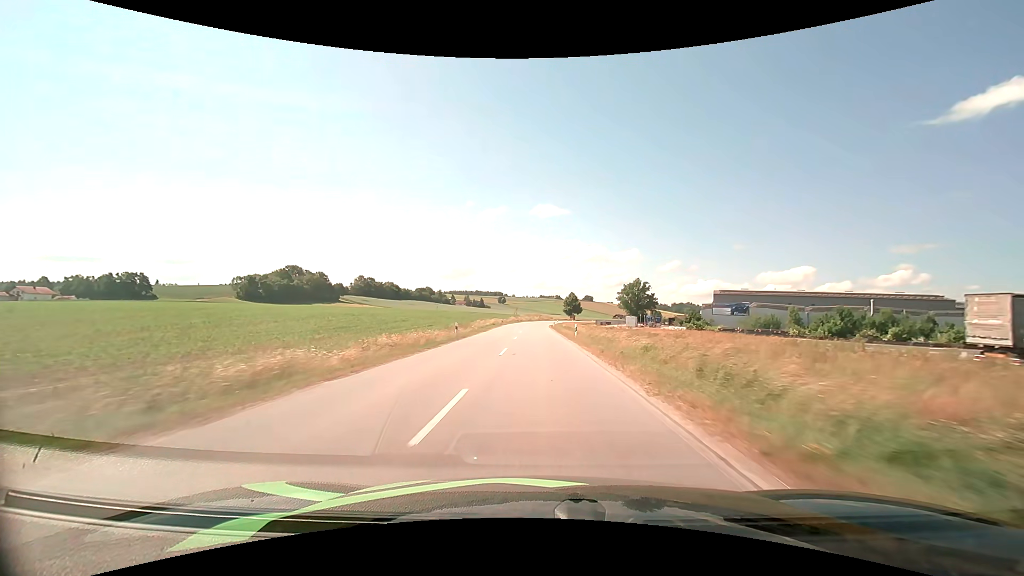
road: secondary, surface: asphalt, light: Day
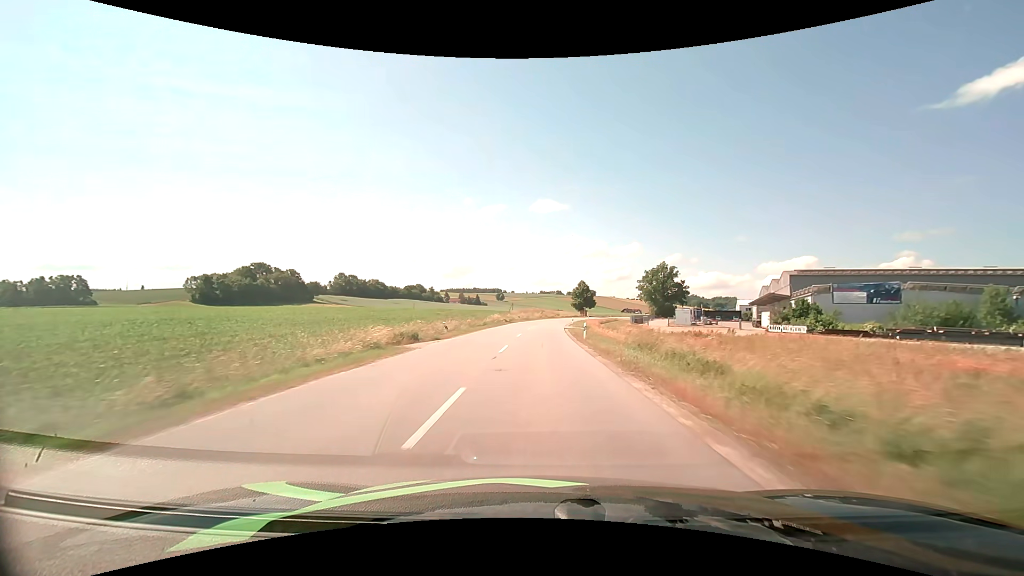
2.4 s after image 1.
(-0.1, +48.2) m; 0°
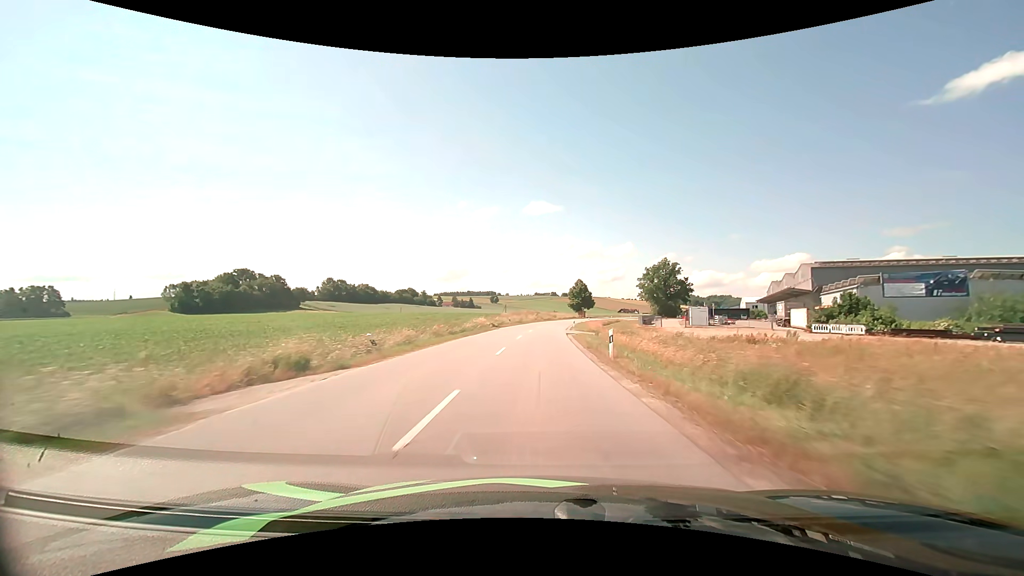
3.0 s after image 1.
(+0.1, +11.9) m; +1°
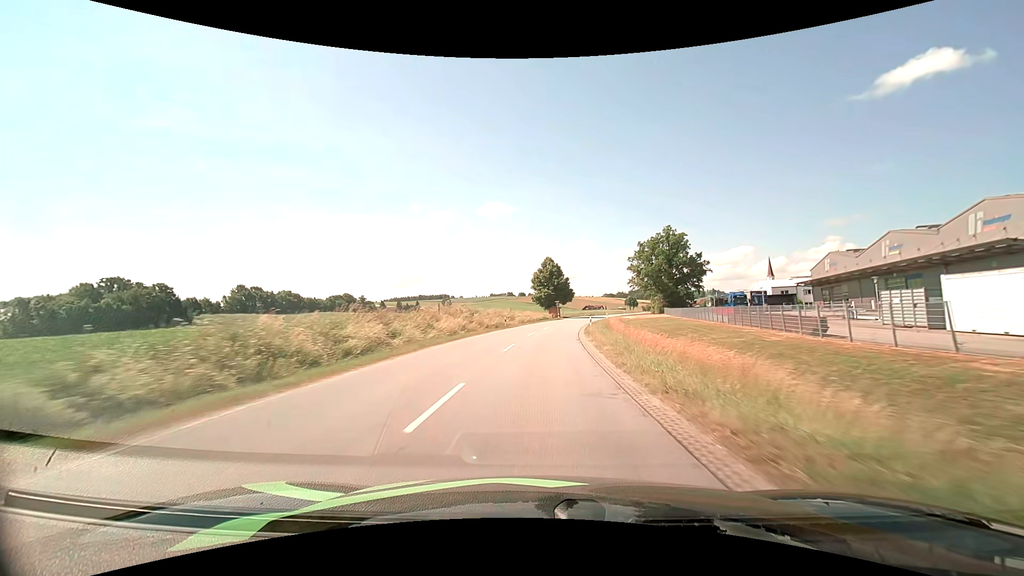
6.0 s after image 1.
(+1.7, +59.1) m; +5°
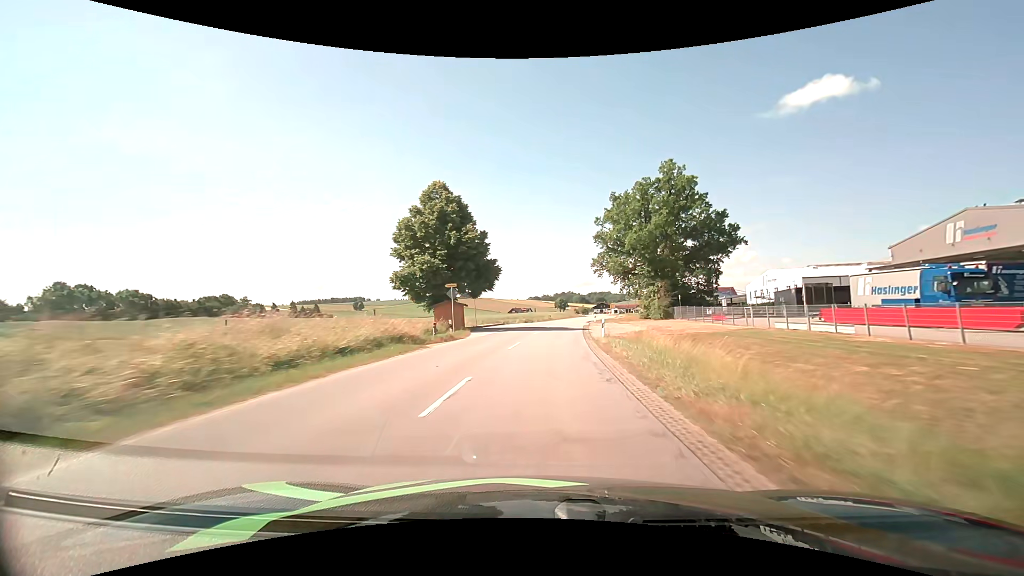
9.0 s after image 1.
(+3.9, +58.8) m; +8°
(0, +10) (+1, +20) (+1, +30) (+2, +40) (+3, +50) (+4, +60) (+6, +70) (+7, +80) (+9, +89) (+11, +99) m
